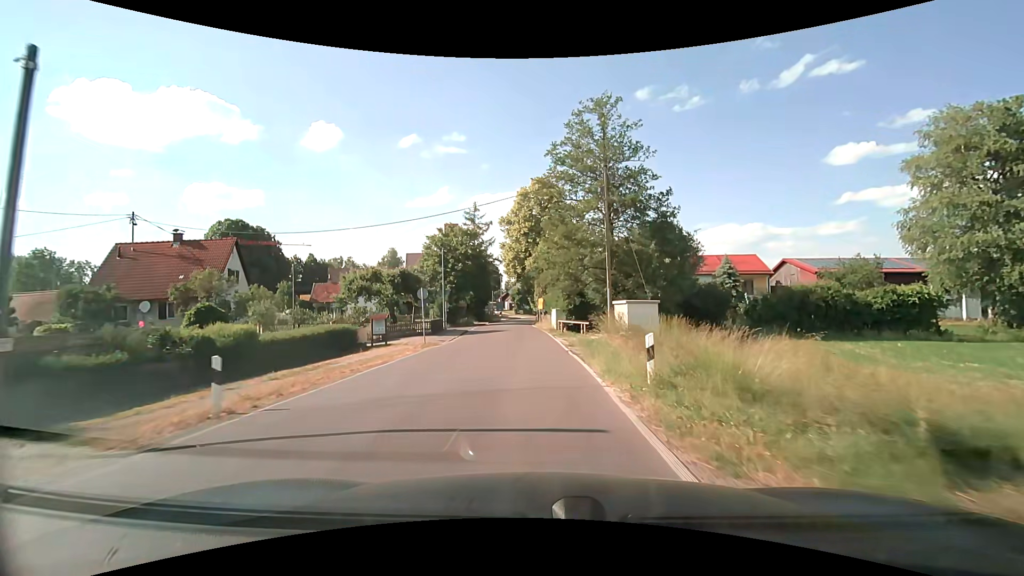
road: secondary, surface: asphalt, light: Day
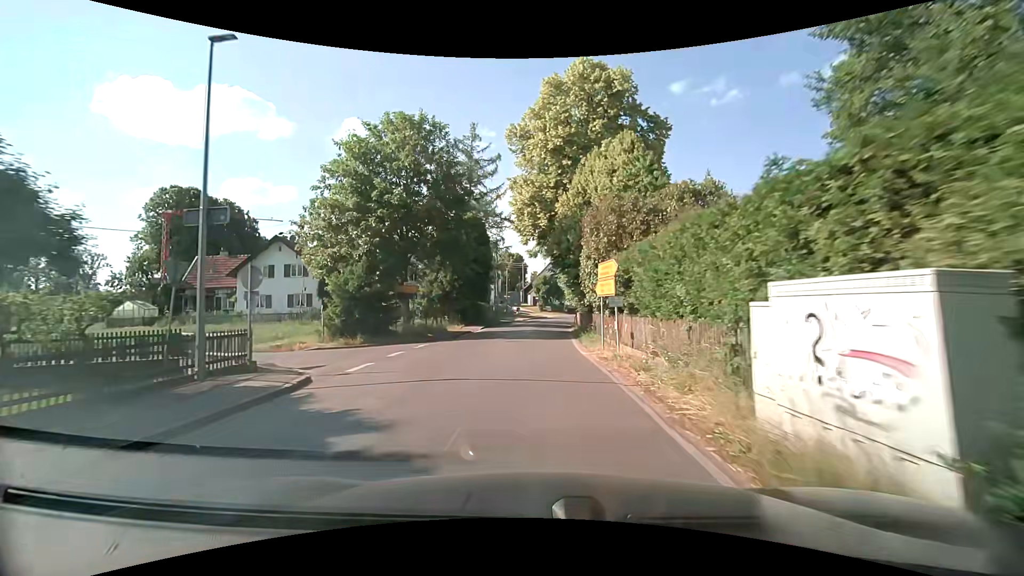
(-0.5, +35.0) m; -3°
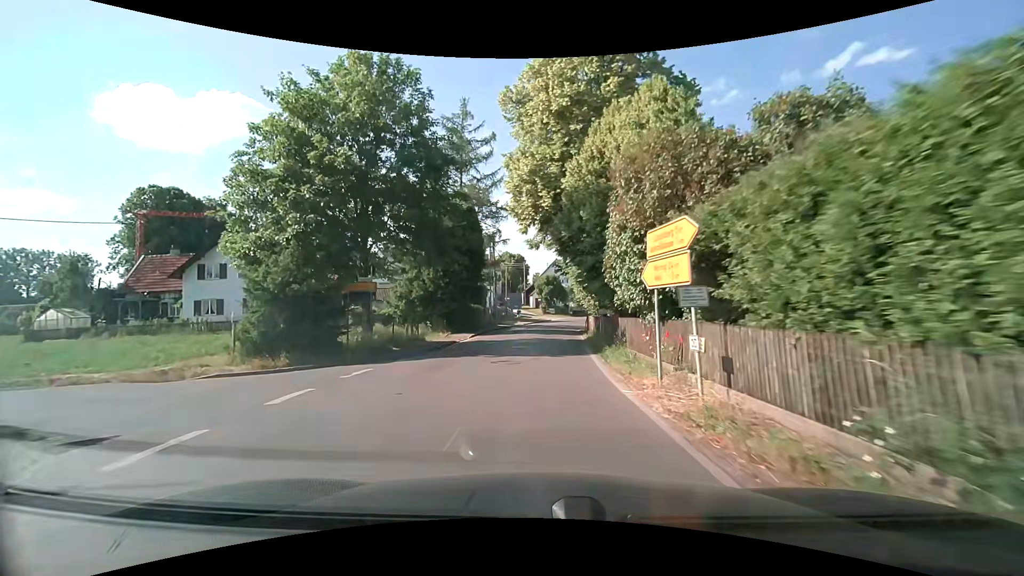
(0.0, +7.0) m; -1°
(0, +10) (0, +20) (+1, +30) (+2, +40) (+3, +50) (+4, +60) (+6, +70) (+9, +79) (+11, +89) (+14, +99) m
